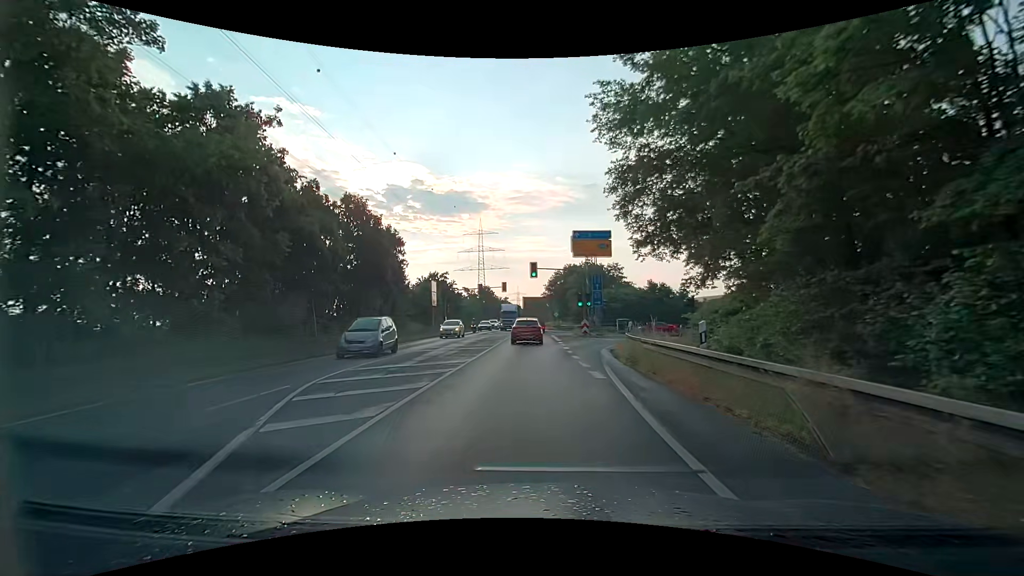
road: secondary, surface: asphalt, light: Day
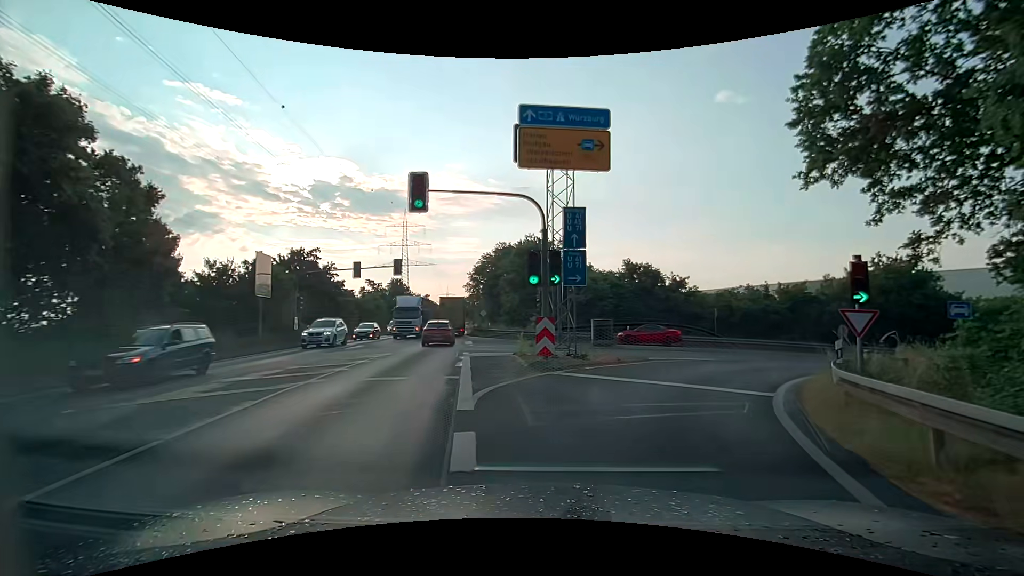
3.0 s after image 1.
(+0.5, +25.2) m; +6°
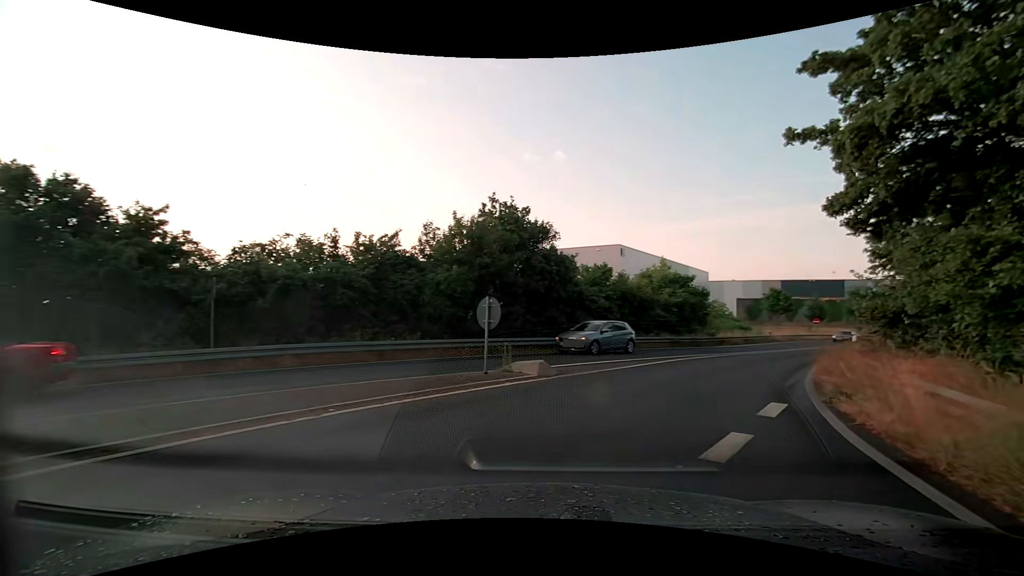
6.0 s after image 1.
(+8.1, +20.8) m; +45°
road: trunk_link
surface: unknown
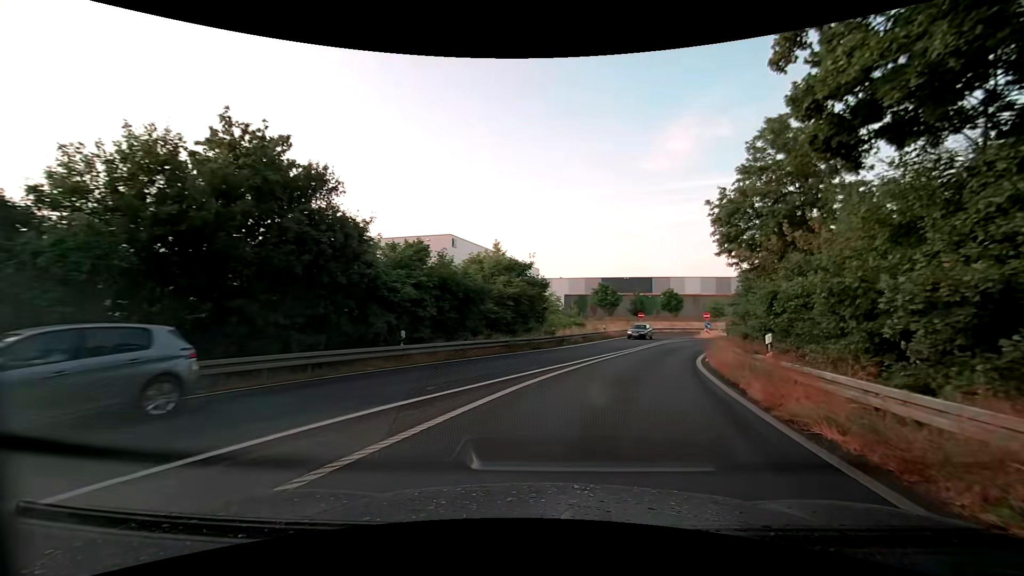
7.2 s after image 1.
(+1.5, +9.2) m; +18°
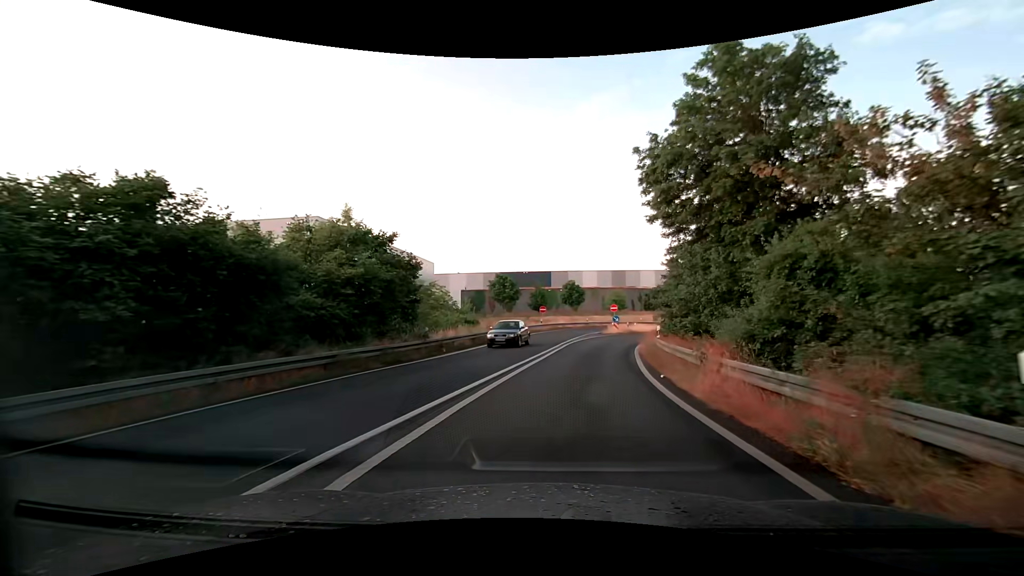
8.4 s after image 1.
(+1.1, +9.8) m; +12°
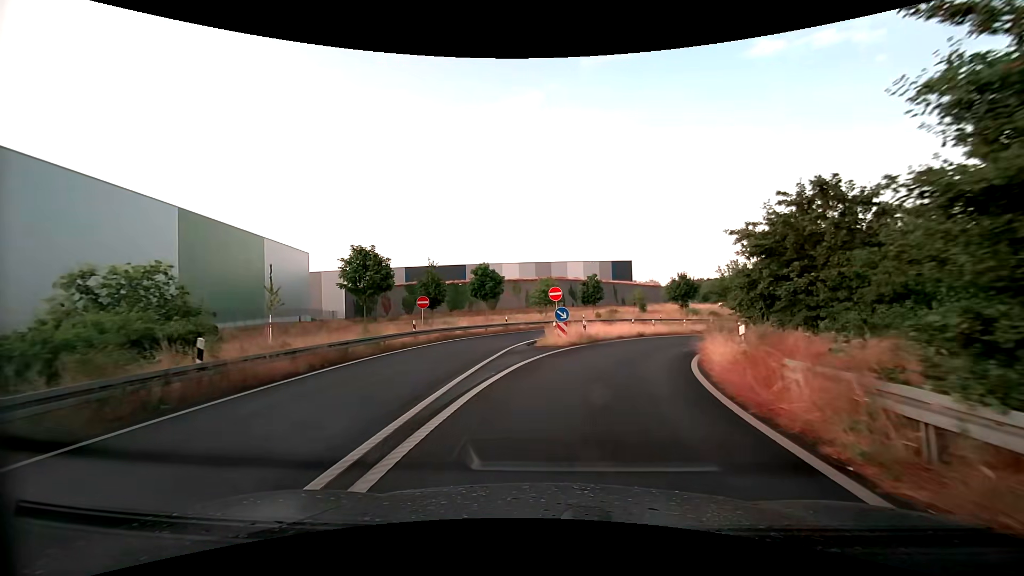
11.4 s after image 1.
(+2.0, +26.8) m; +7°
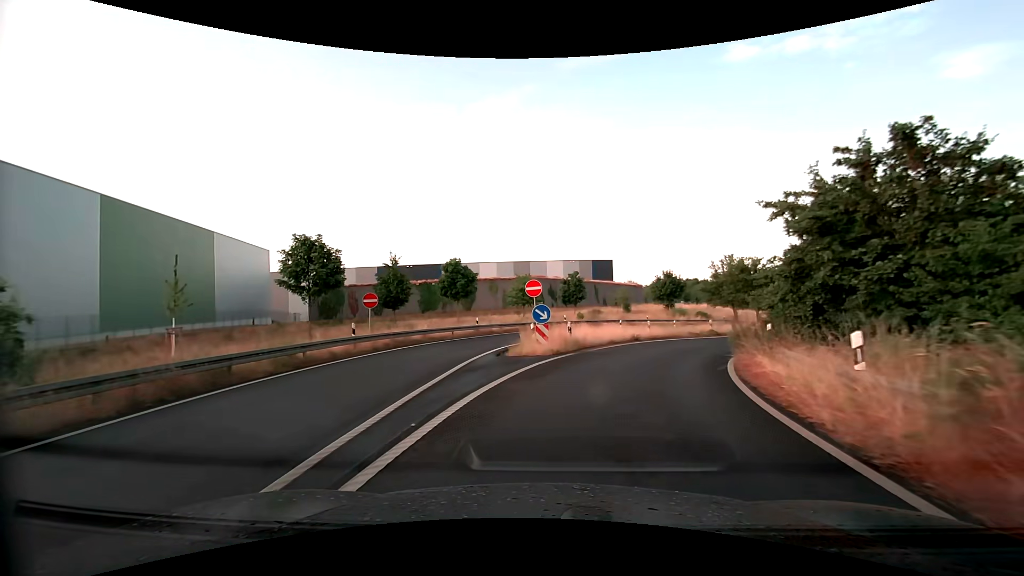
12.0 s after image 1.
(+0.2, +5.7) m; +3°
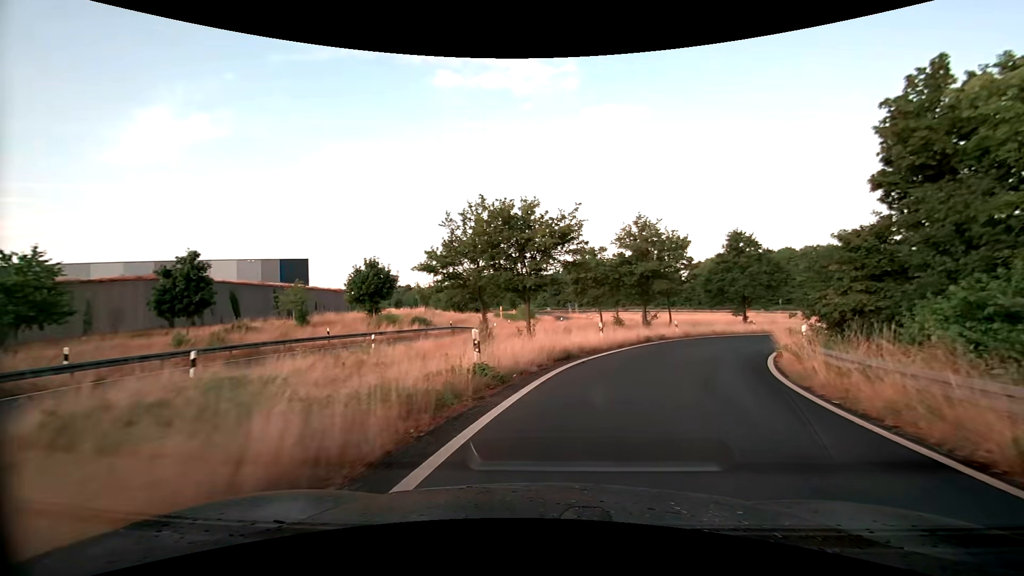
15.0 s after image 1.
(+6.6, +28.2) m; +31°
(+1, +10) (+4, +19) (+9, +28) (+15, +36) (+23, +42) (+31, +47) (+41, +51) (+51, +52) (+61, +52) (+70, +49) m
